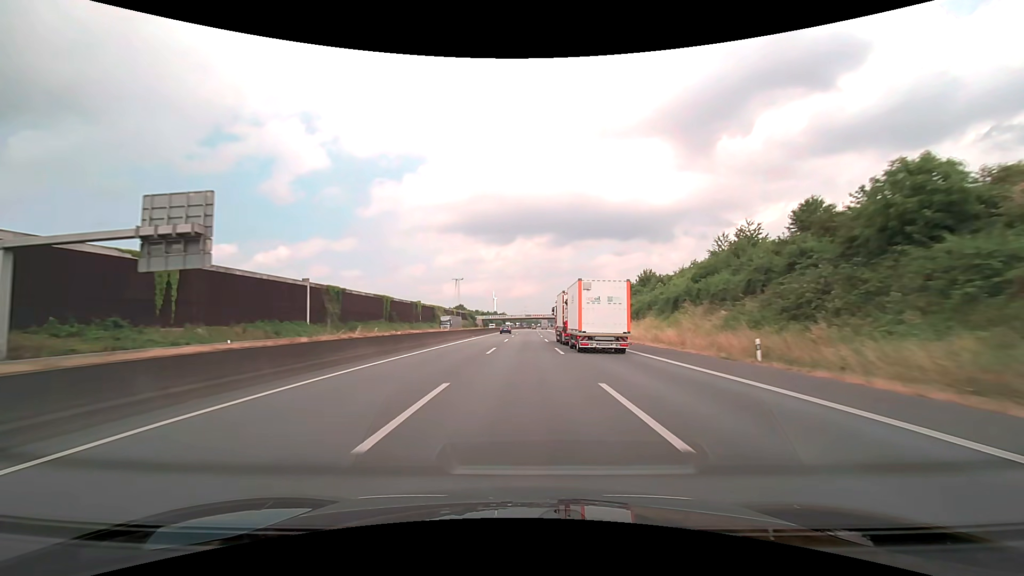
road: motorway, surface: asphalt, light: Day
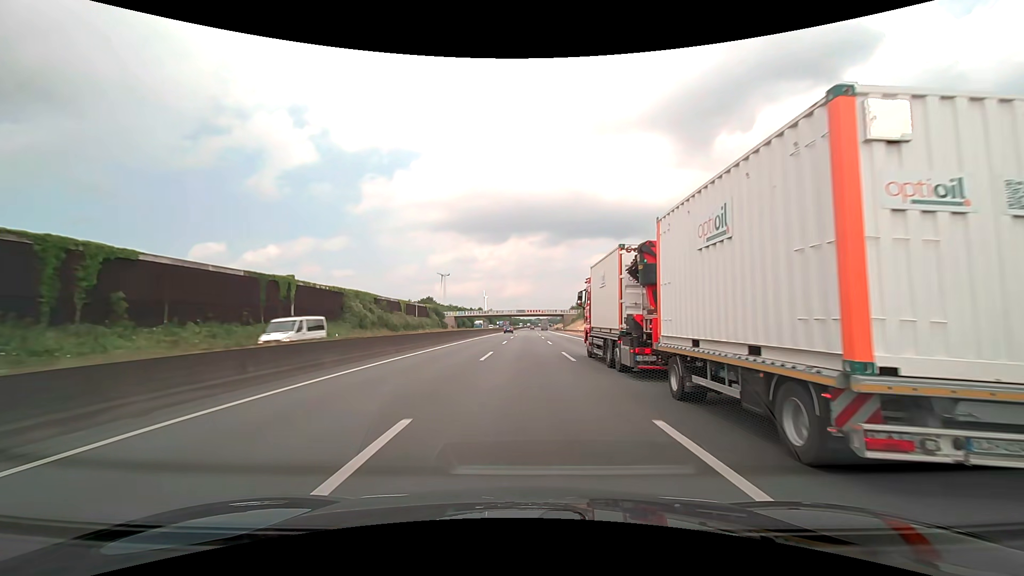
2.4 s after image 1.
(+0.5, +76.3) m; +1°
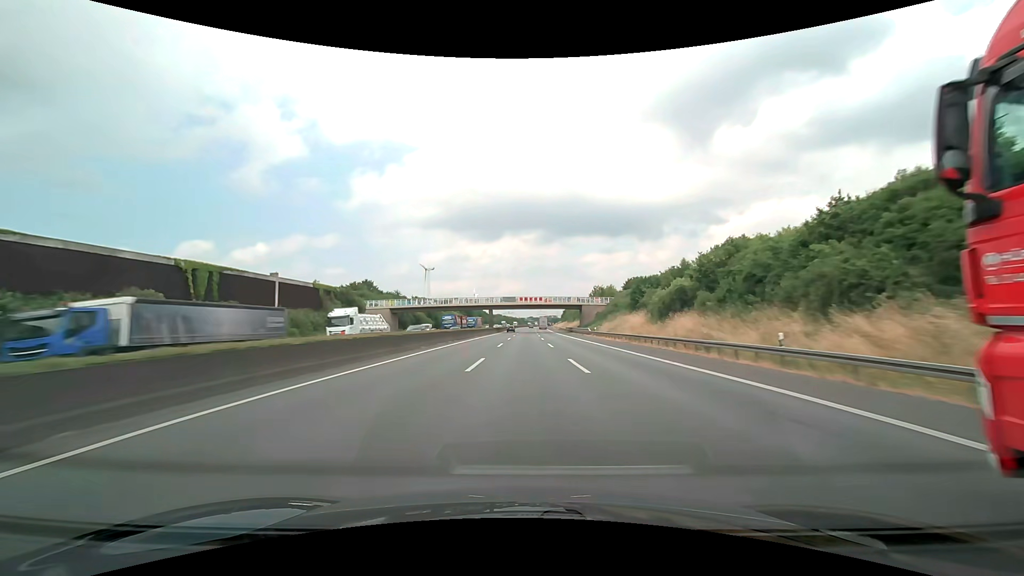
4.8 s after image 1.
(+0.5, +76.2) m; +1°
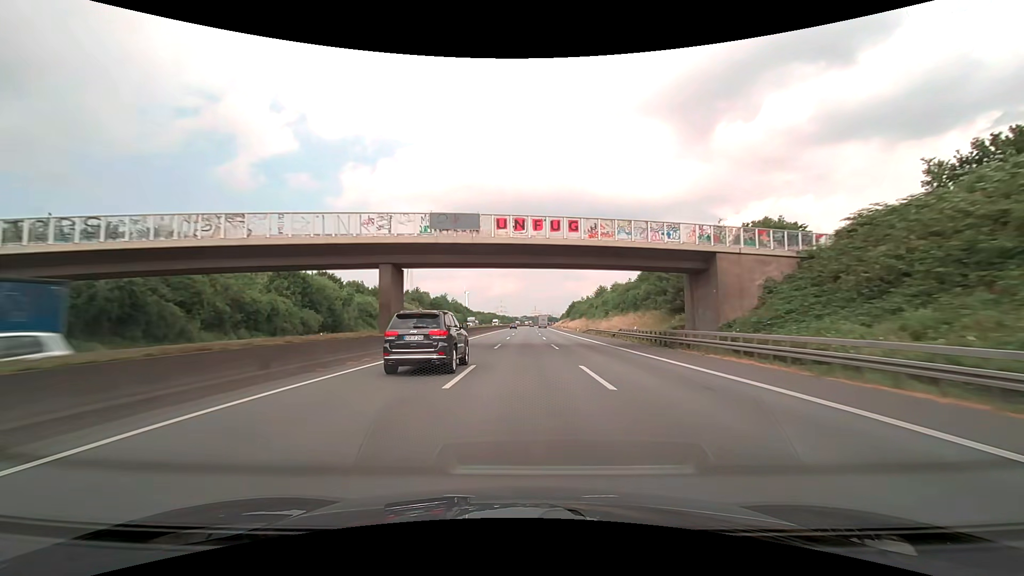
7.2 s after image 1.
(+0.3, +76.1) m; +1°
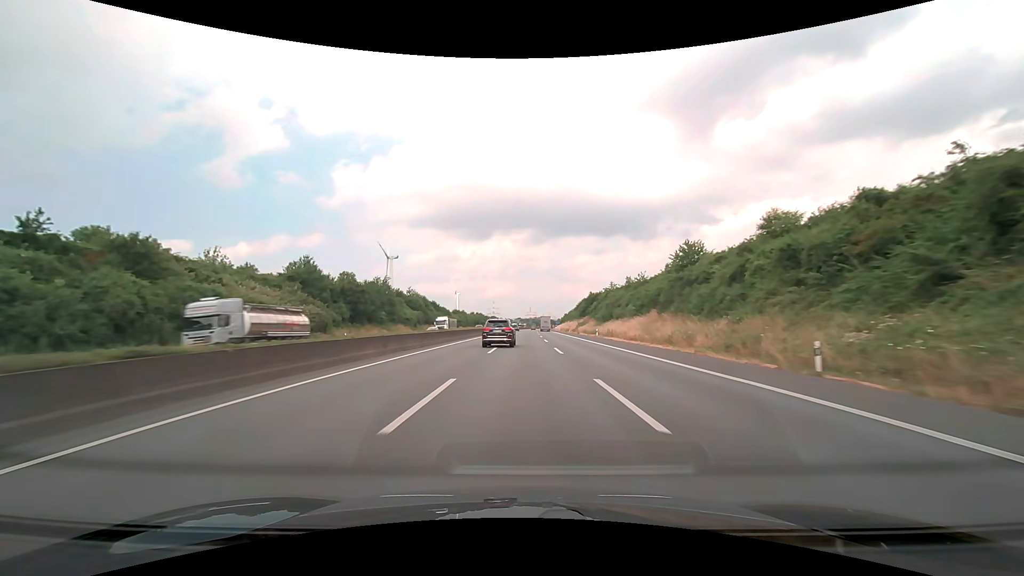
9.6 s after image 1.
(+0.4, +76.1) m; +1°
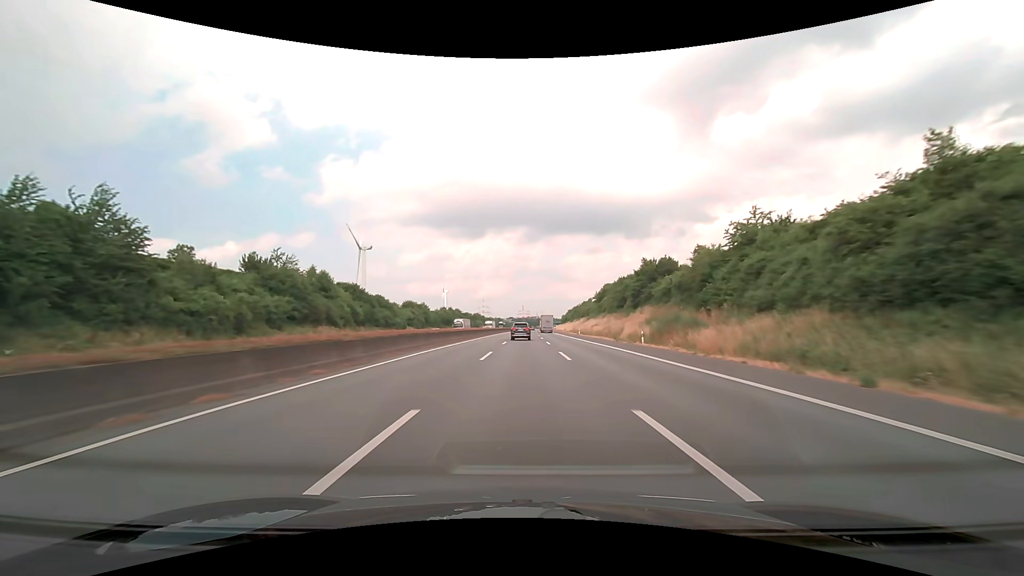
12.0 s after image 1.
(+0.6, +76.1) m; +1°
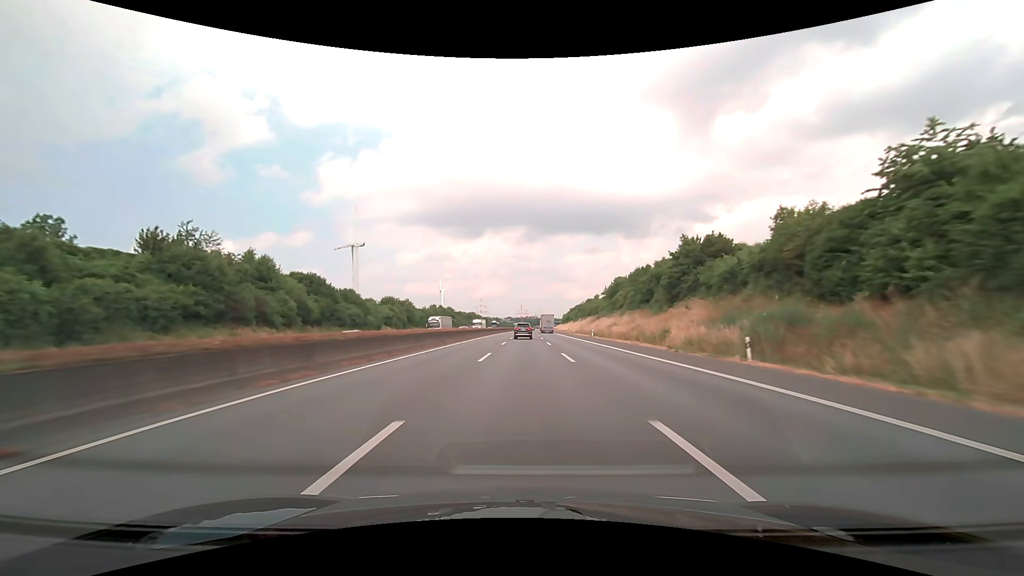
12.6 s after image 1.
(0.0, +19.1) m; 0°
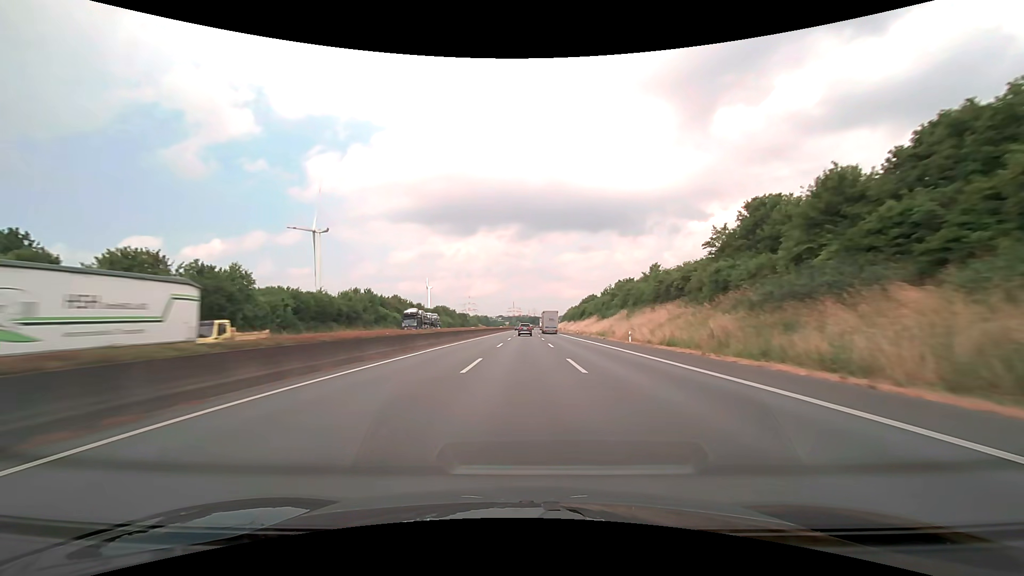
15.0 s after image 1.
(+0.6, +76.3) m; +1°
(0, +10) (0, +20) (0, +30) (0, +40) (0, +50) (0, +60) (0, +70) (+1, +80) (+1, +90) (+1, +100) m
